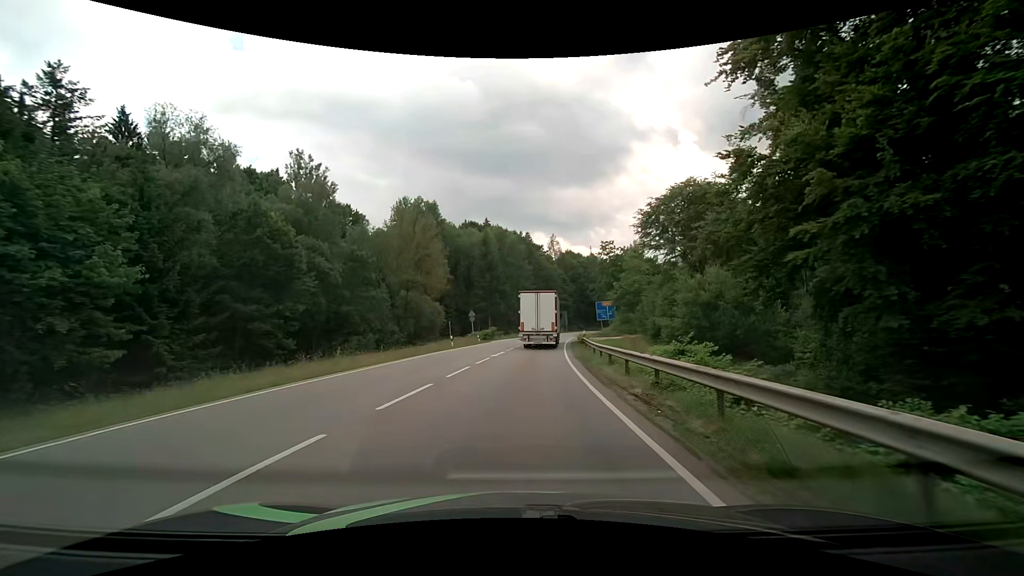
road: secondary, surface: asphalt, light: Day
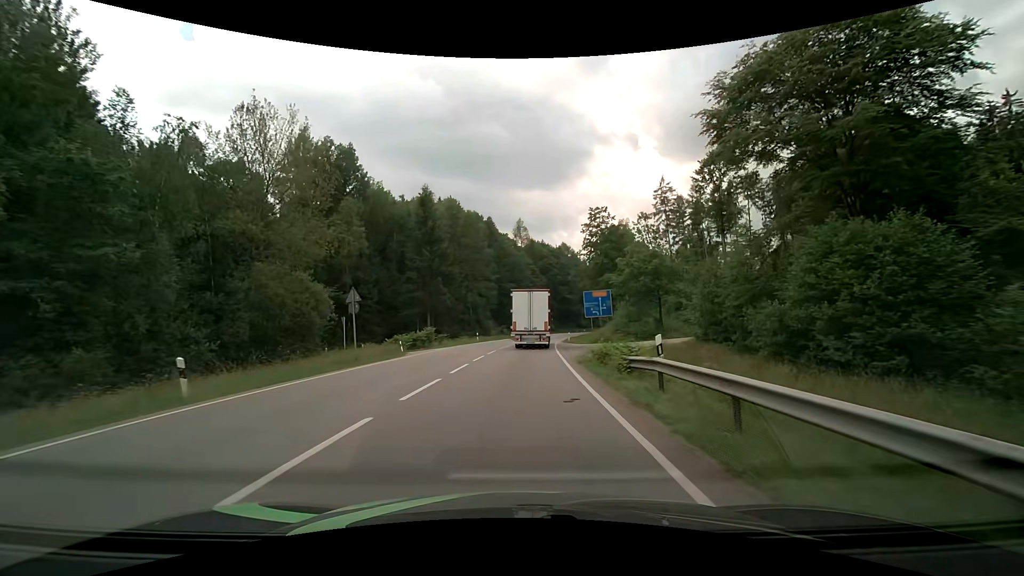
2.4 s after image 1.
(+1.3, +29.1) m; +5°
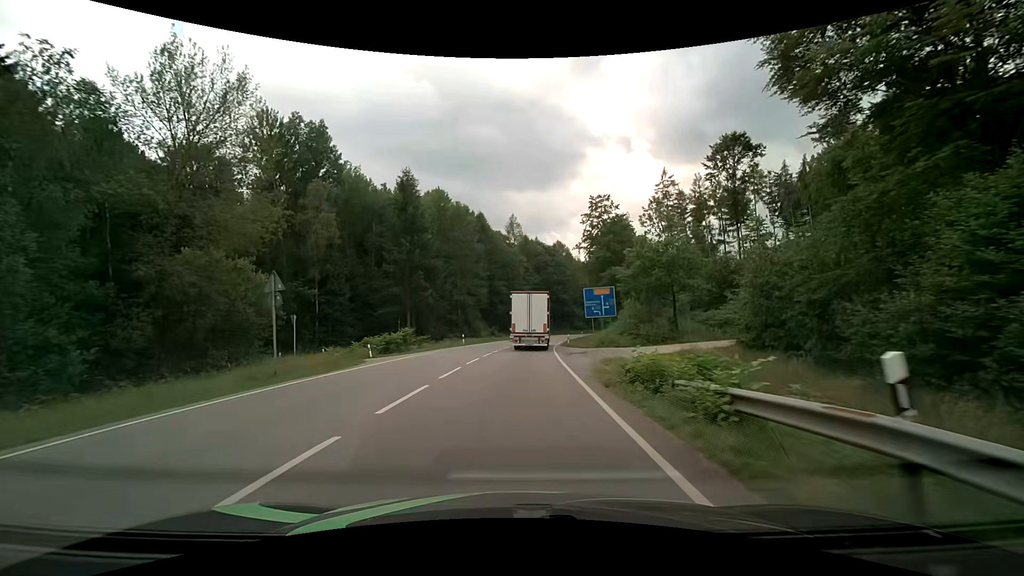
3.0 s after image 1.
(0.0, +7.3) m; +1°
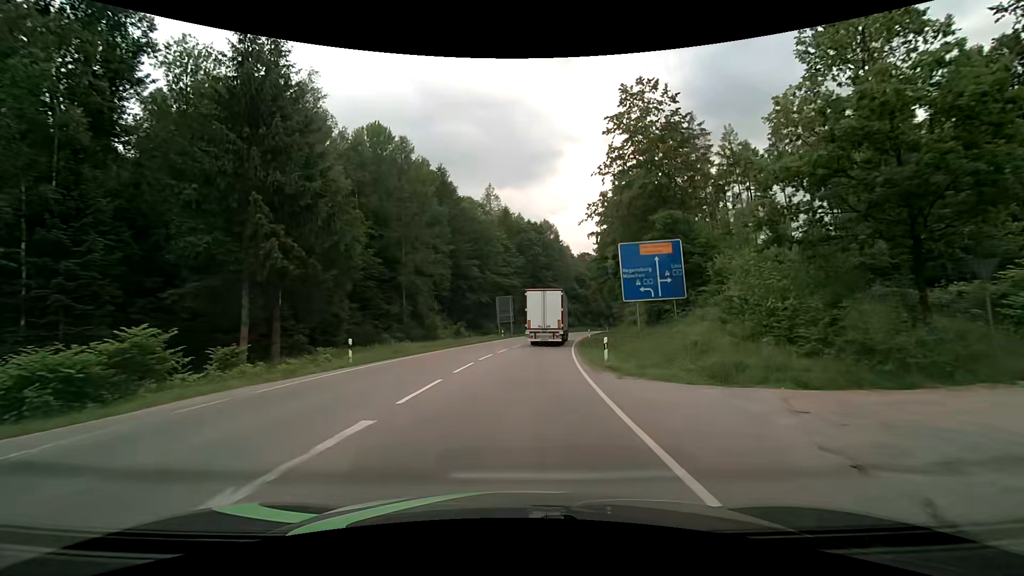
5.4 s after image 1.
(+0.6, +29.2) m; +2°
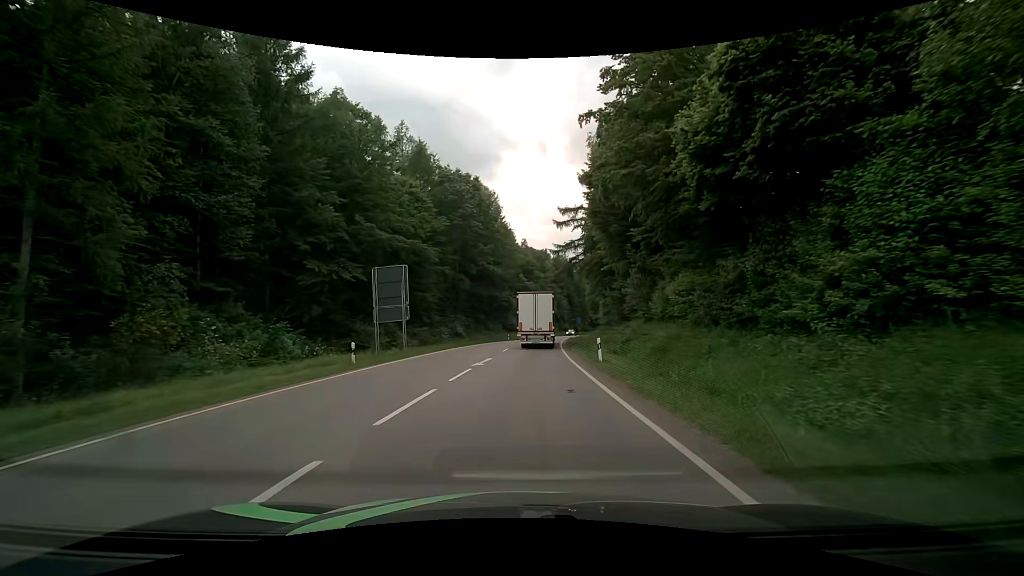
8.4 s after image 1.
(+2.1, +37.8) m; +8°
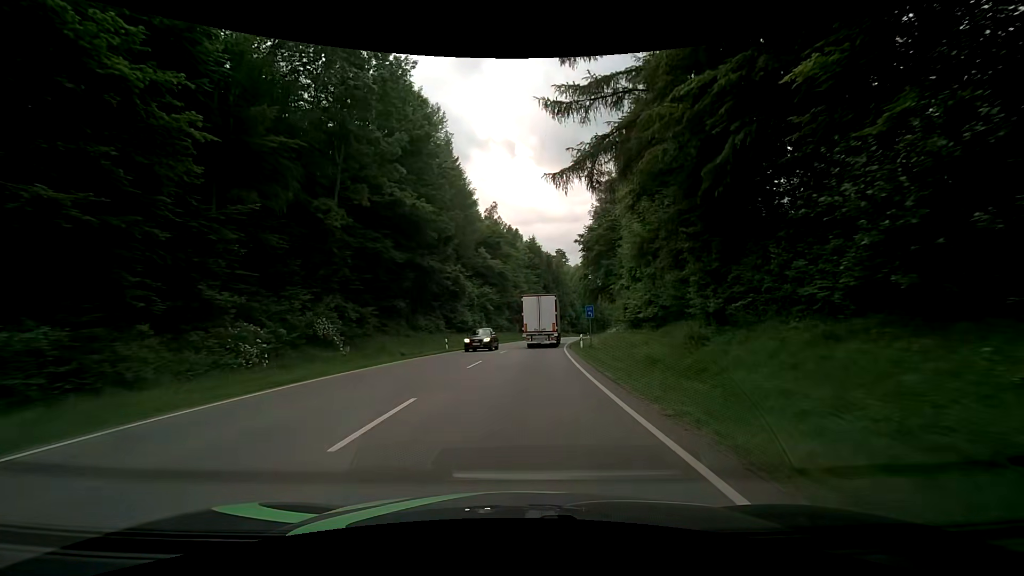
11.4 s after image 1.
(+1.0, +38.3) m; +3°
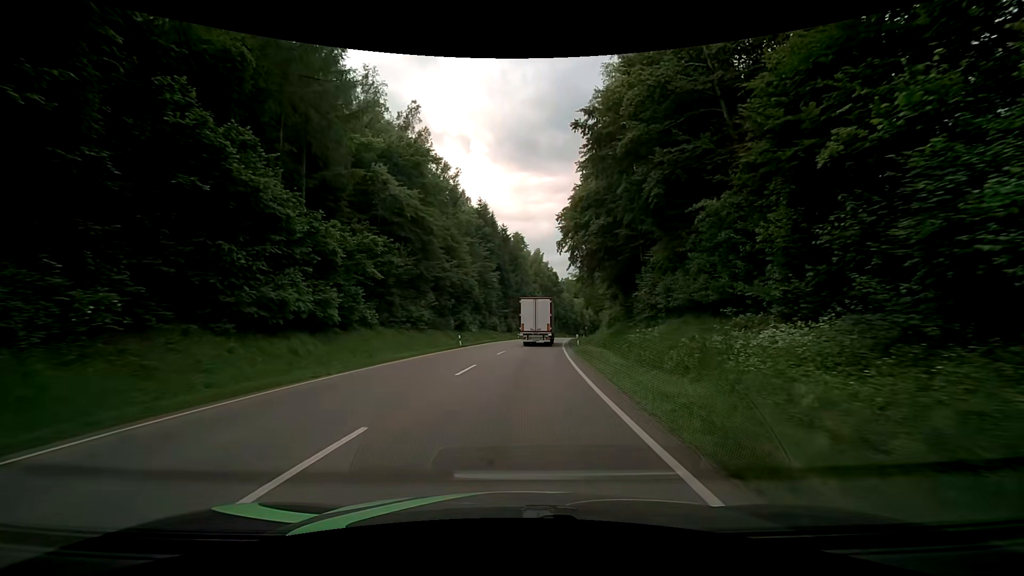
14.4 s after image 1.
(+2.0, +38.8) m; +7°
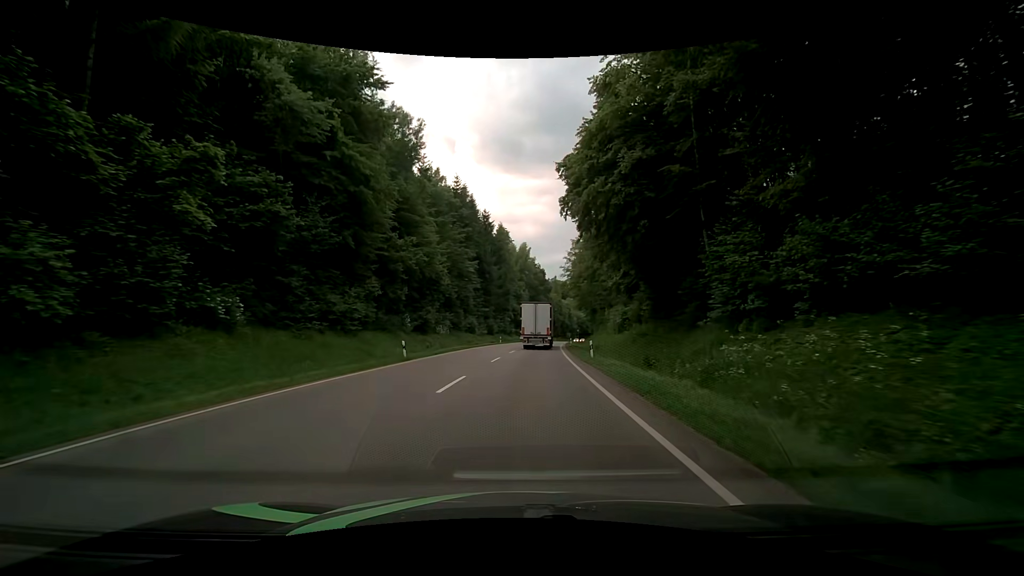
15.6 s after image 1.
(0.0, +16.1) m; +1°
(0, +10) (0, +20) (+1, +30) (+1, +40) (+2, +50) (+3, +60) (+4, +70) (+5, +80) (+6, +90) (+8, +100) m
